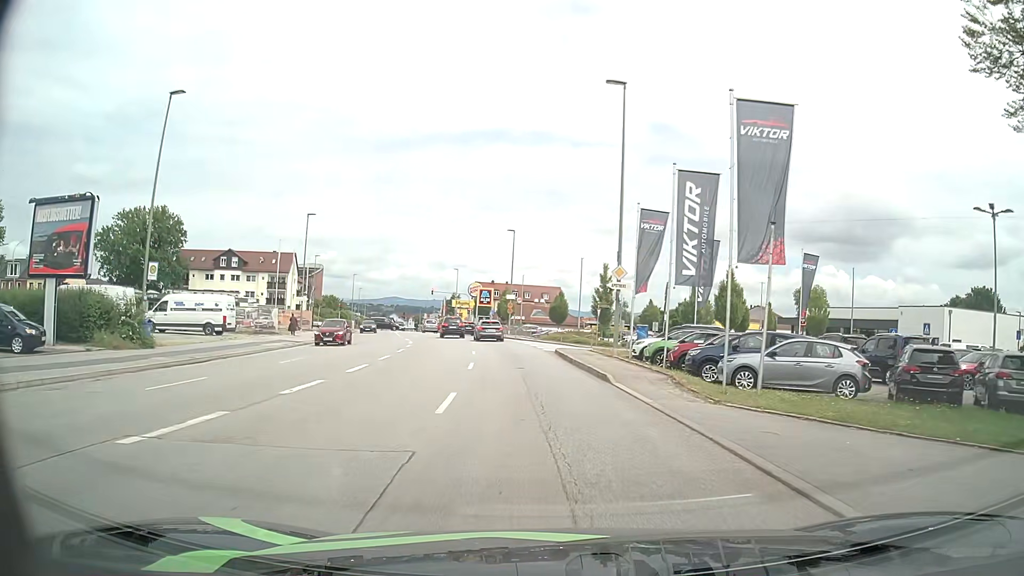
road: tertiary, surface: asphalt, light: Day
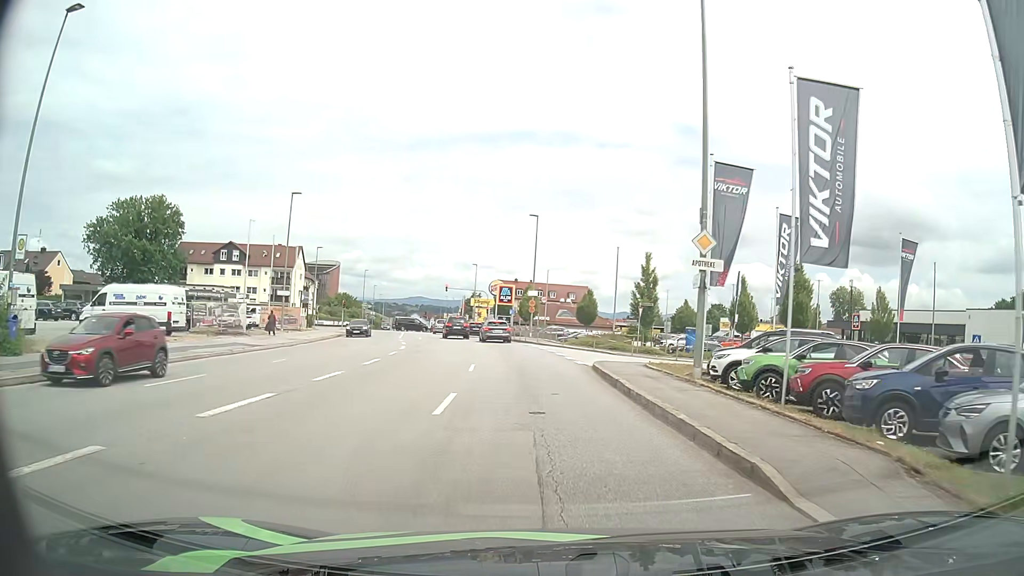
(-0.2, +9.5) m; -2°
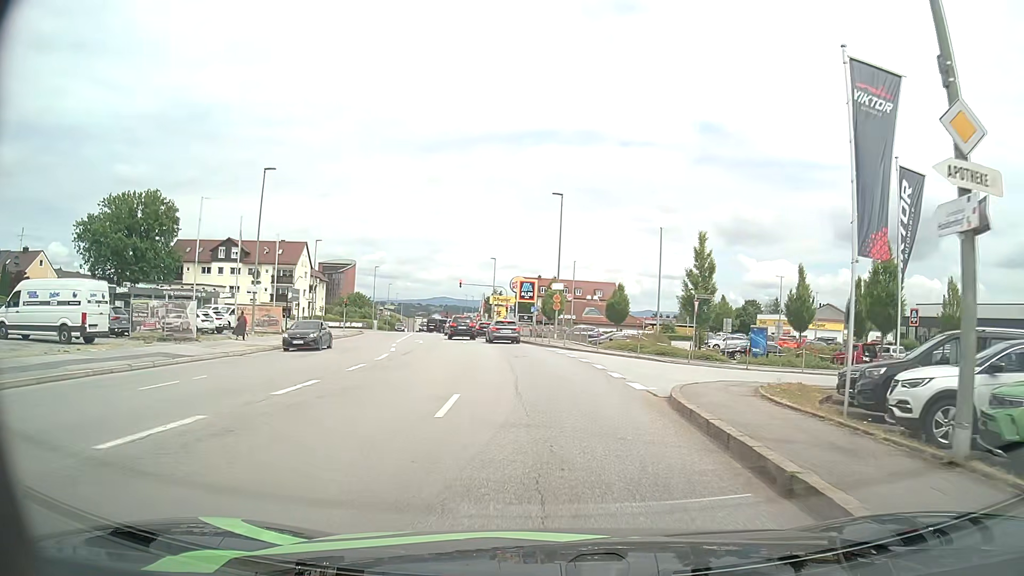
(-0.1, +9.0) m; -2°
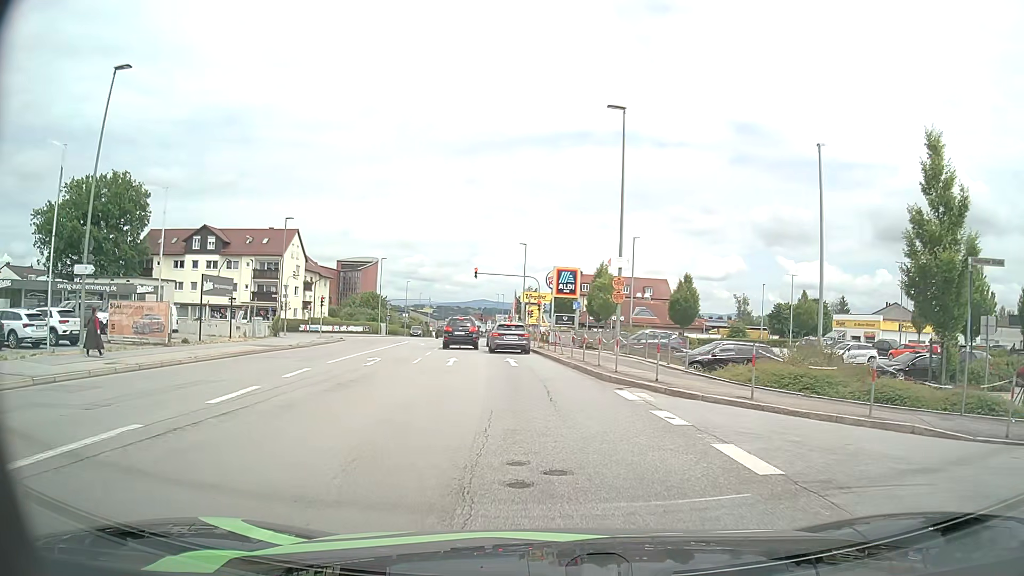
(-0.4, +19.4) m; -3°
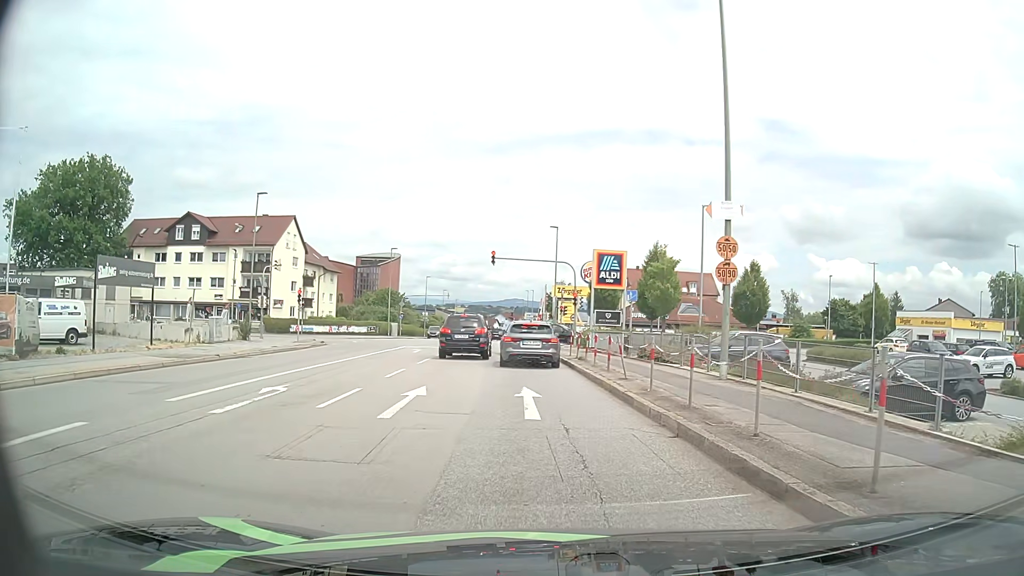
(-0.2, +12.0) m; -3°
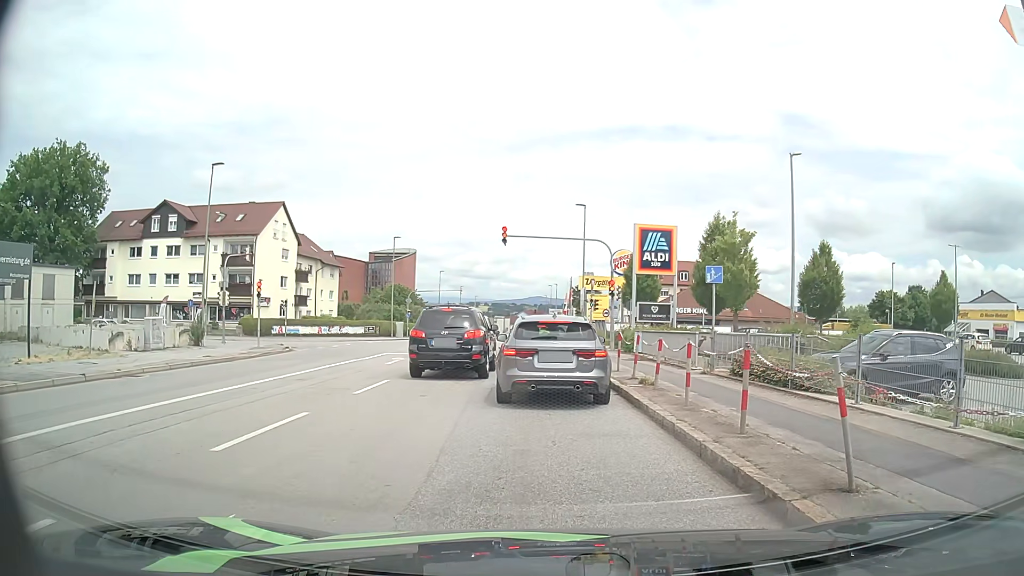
(0.0, +9.8) m; -1°
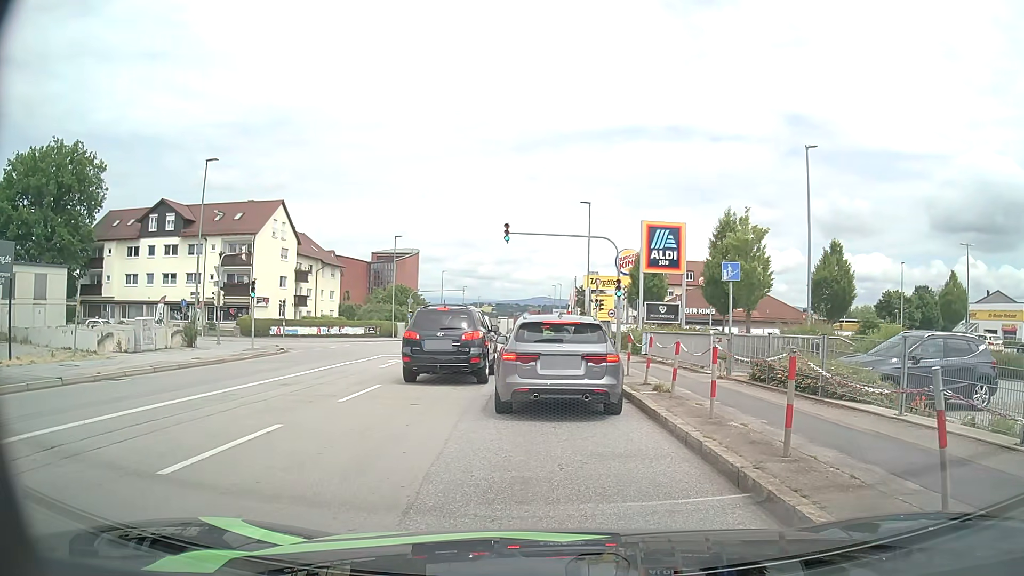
(0.0, +1.2) m; 0°
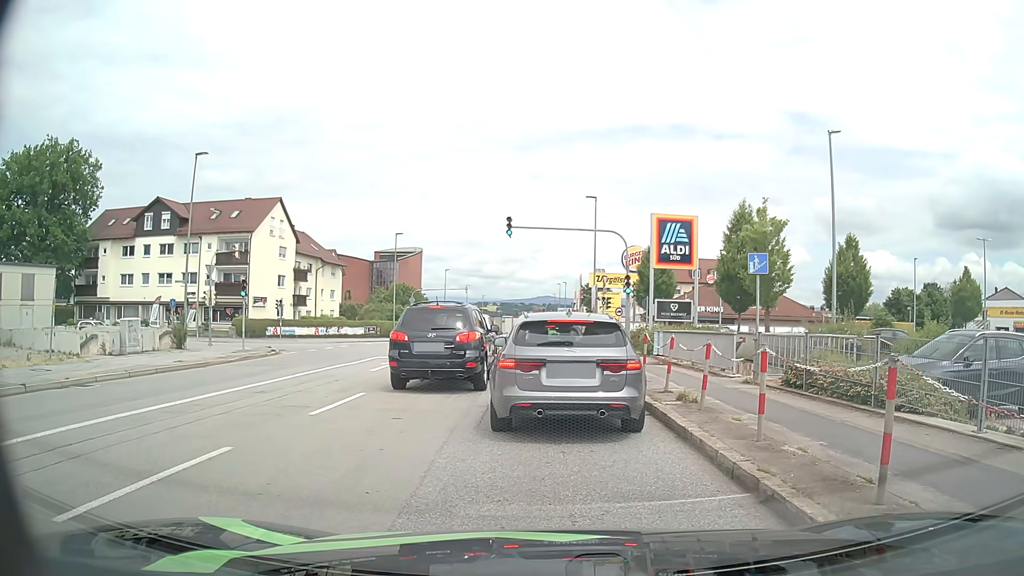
(0.0, +1.6) m; -2°
